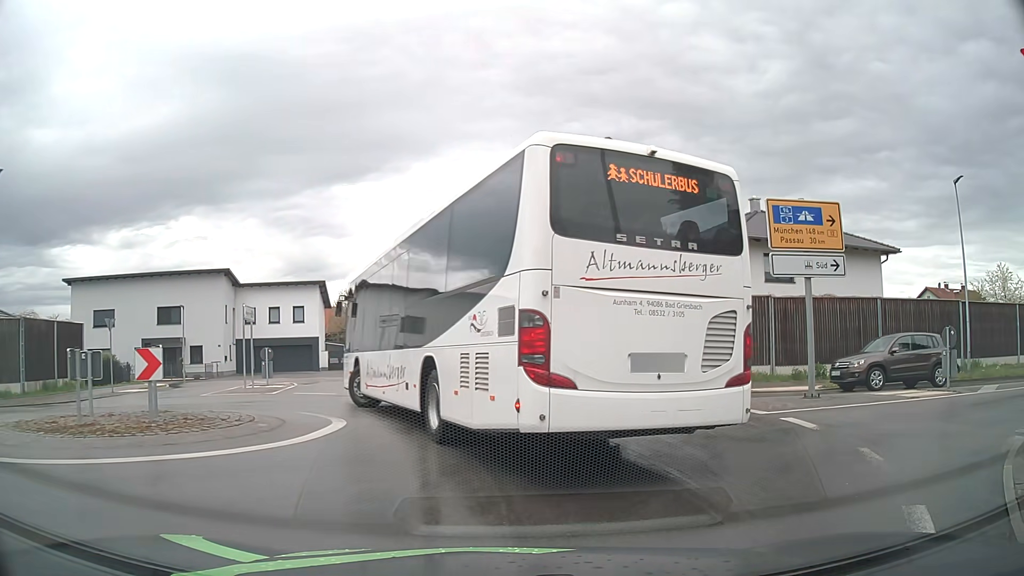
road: unclassified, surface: asphalt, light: Day
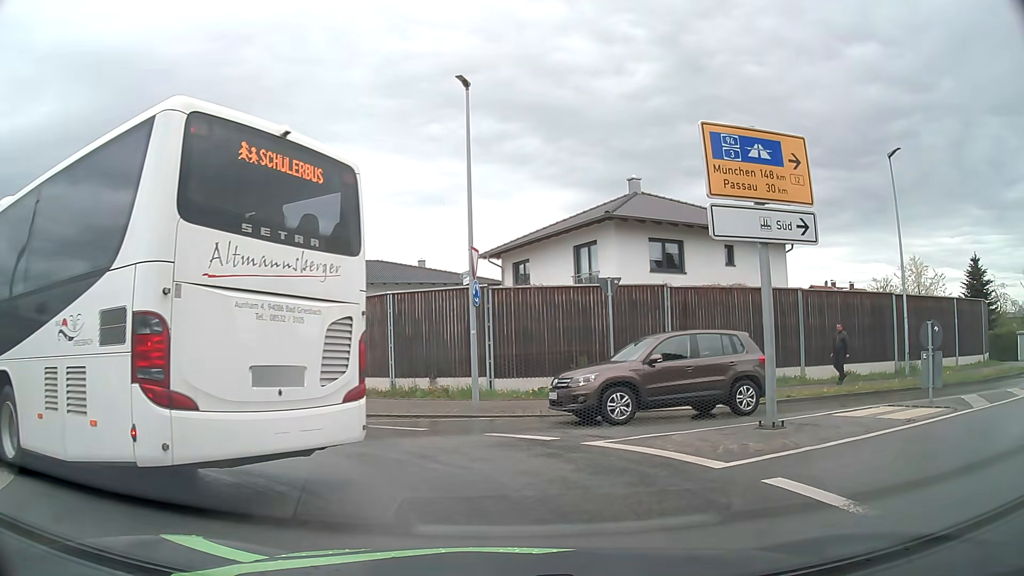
(+0.6, +5.3) m; +12°
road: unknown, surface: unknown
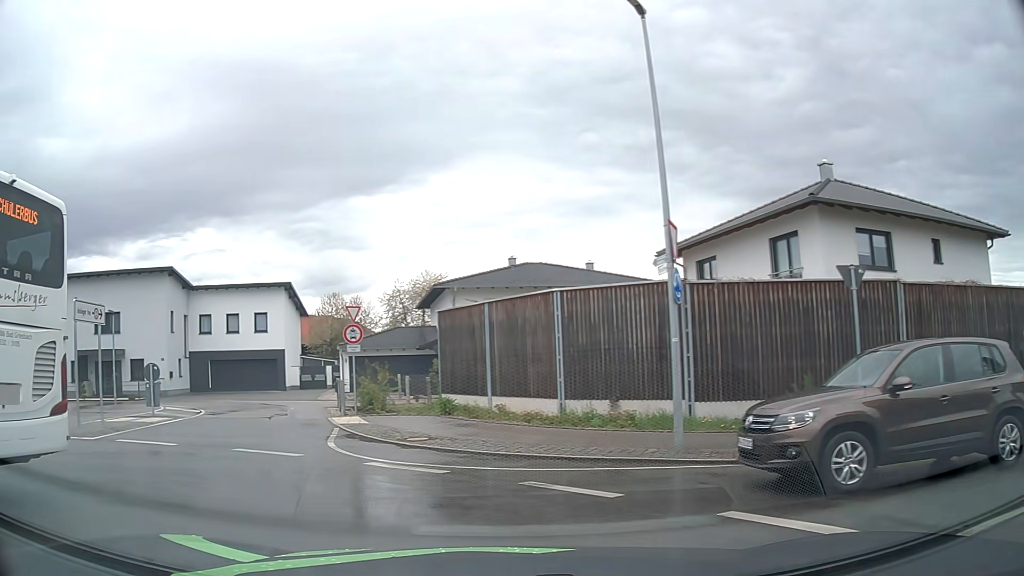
(-0.3, +4.6) m; -14°
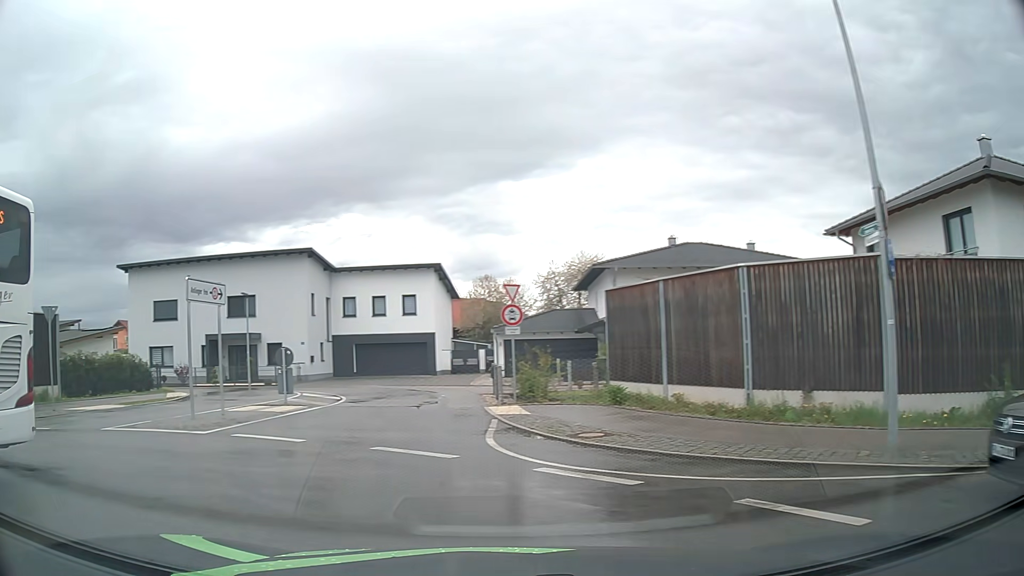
(-0.2, +1.9) m; -12°
